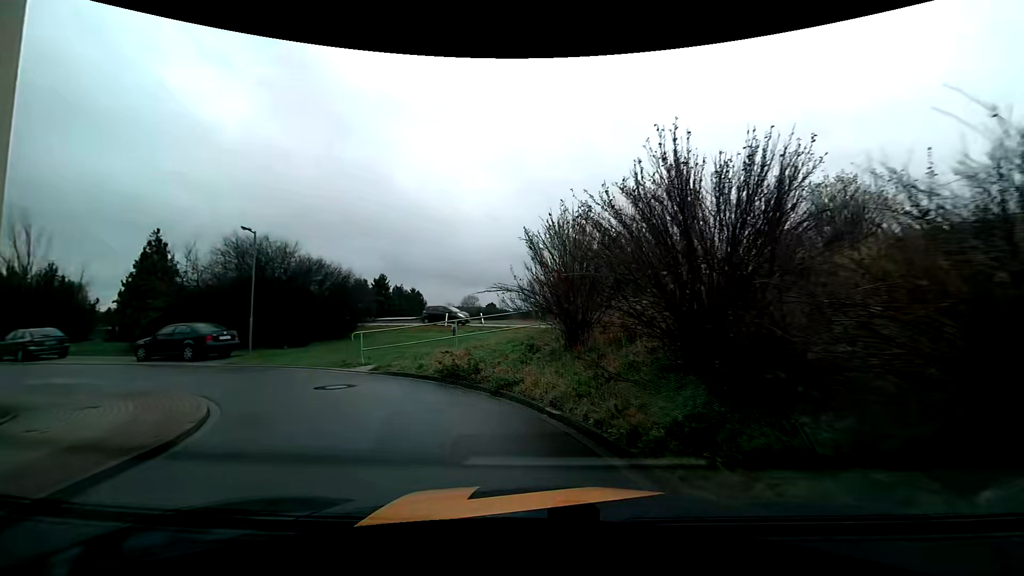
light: Day
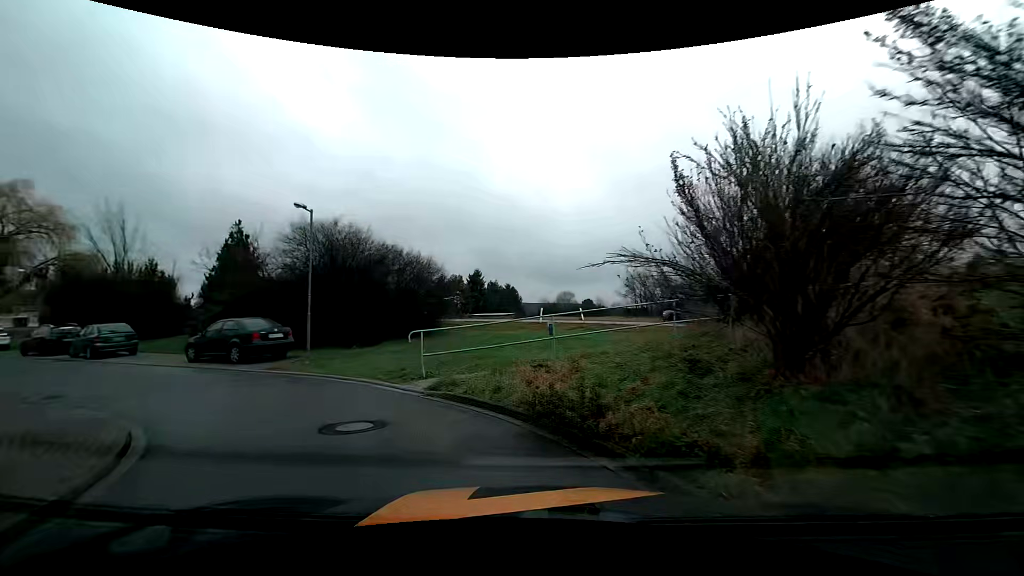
(-0.5, +4.9) m; -12°
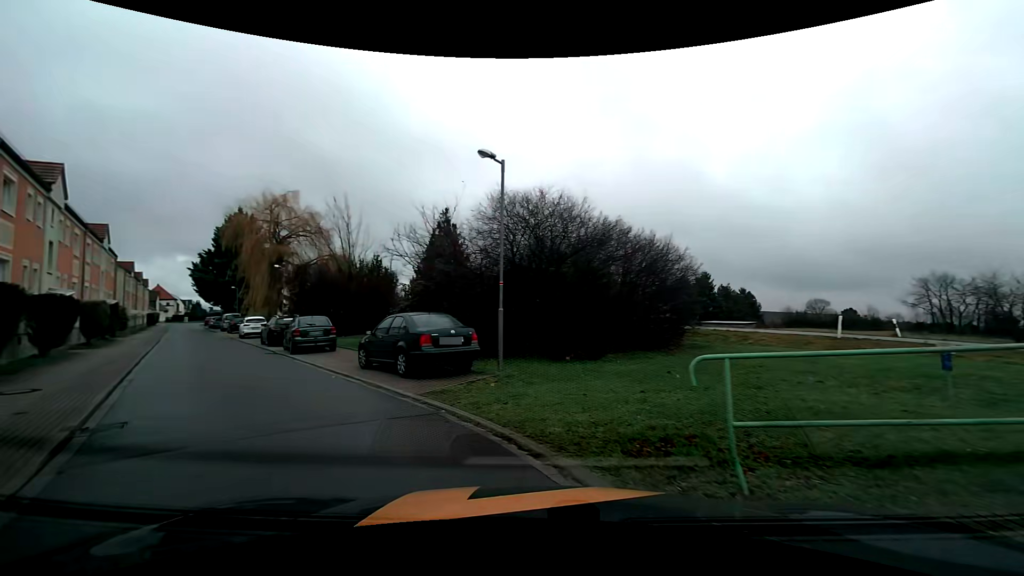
(-1.3, +6.7) m; -24°
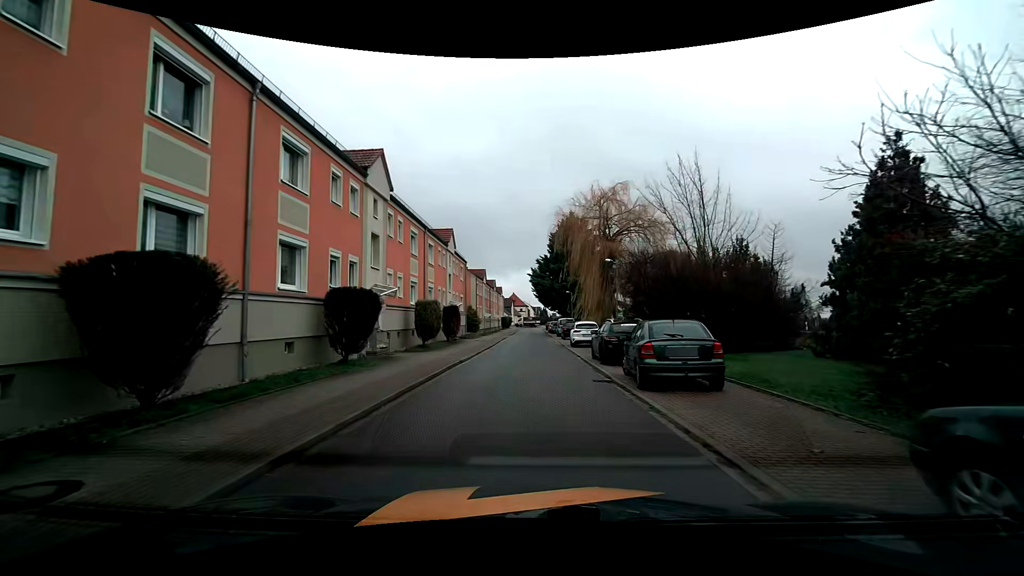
(-3.7, +9.7) m; -36°
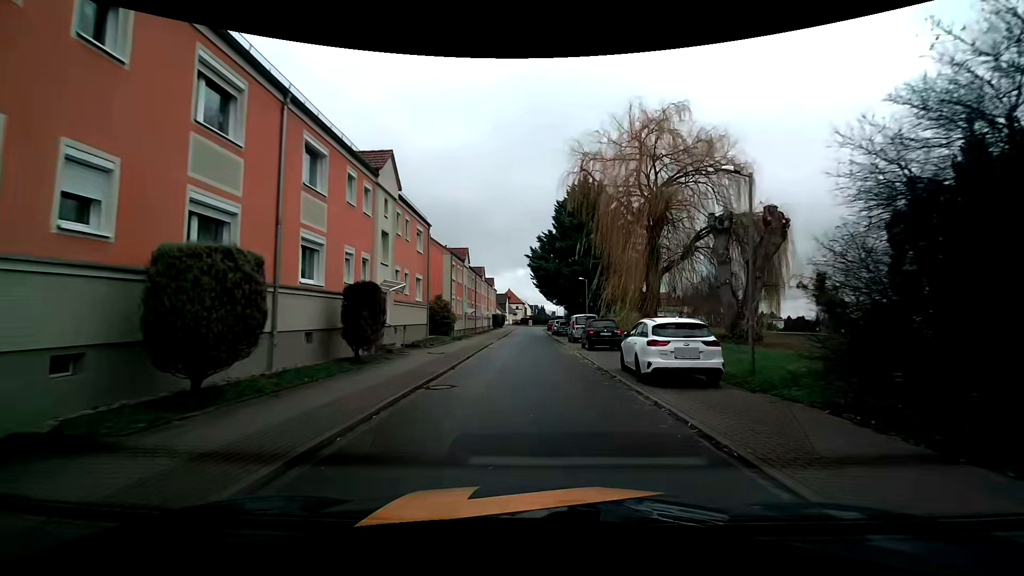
(-0.2, +18.3) m; +1°
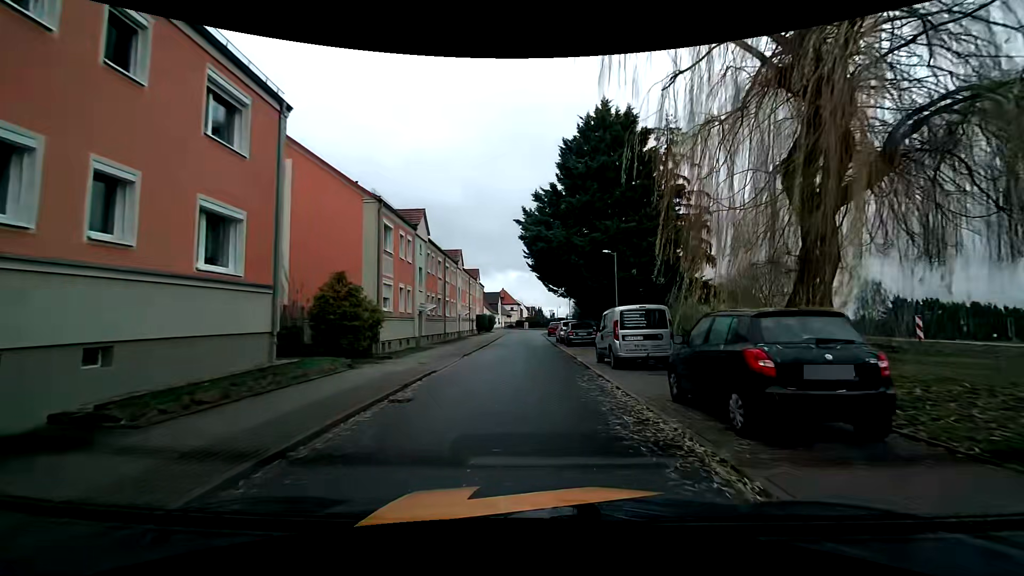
(0.0, +18.1) m; 0°
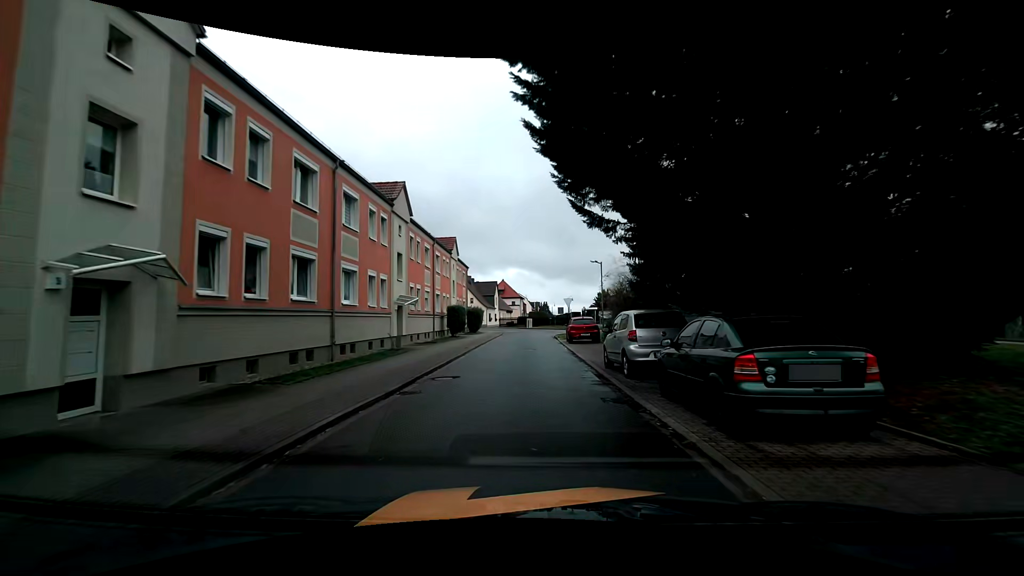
(-0.3, +23.1) m; -1°
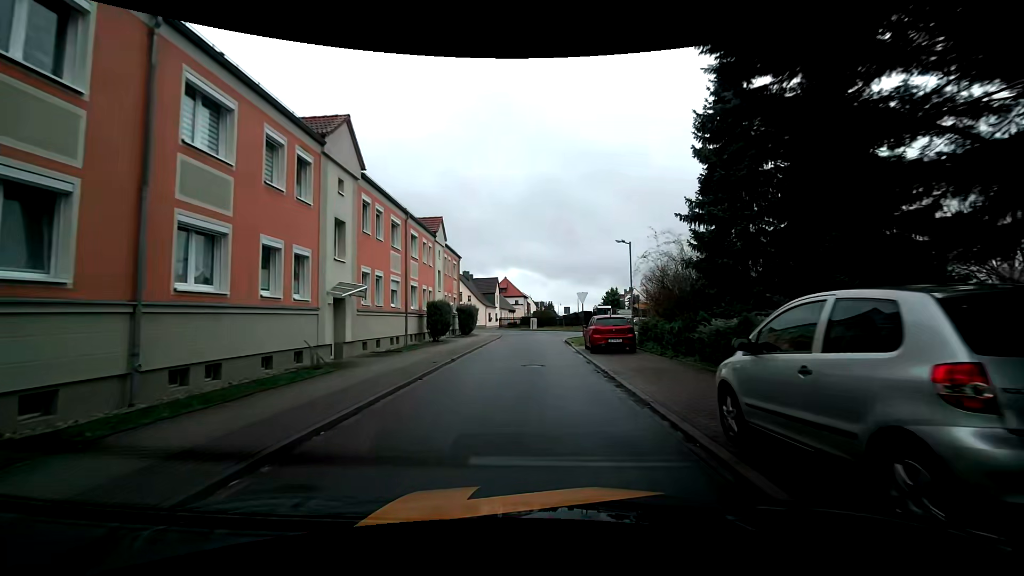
(-0.1, +8.4) m; -2°
(0, +10) (0, +20) (0, +30) (+5, +39) (+14, +36) (+18, +28) (+19, +18) (+20, +8) (+20, -2) (+20, -12) m
